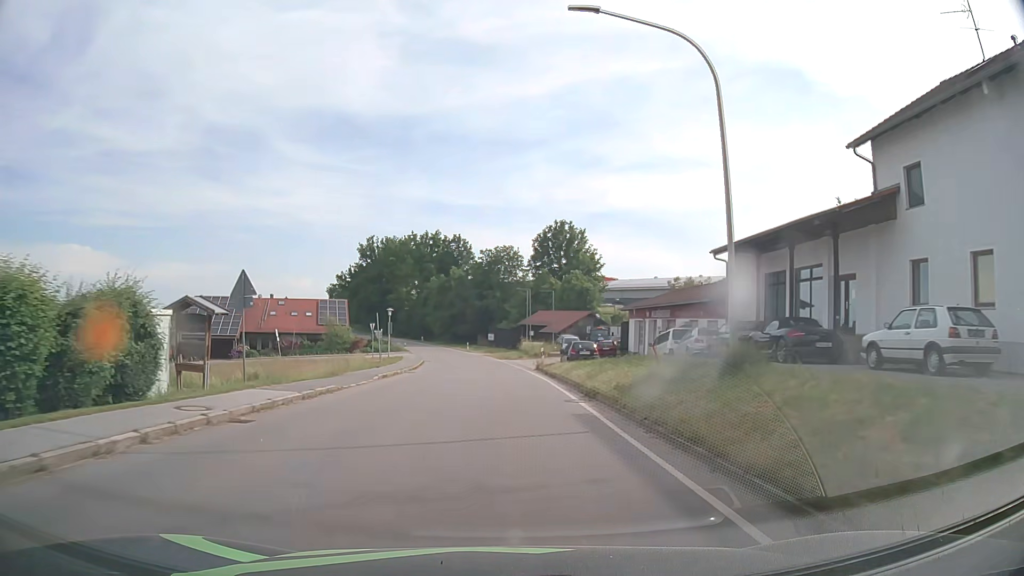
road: tertiary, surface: asphalt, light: Day
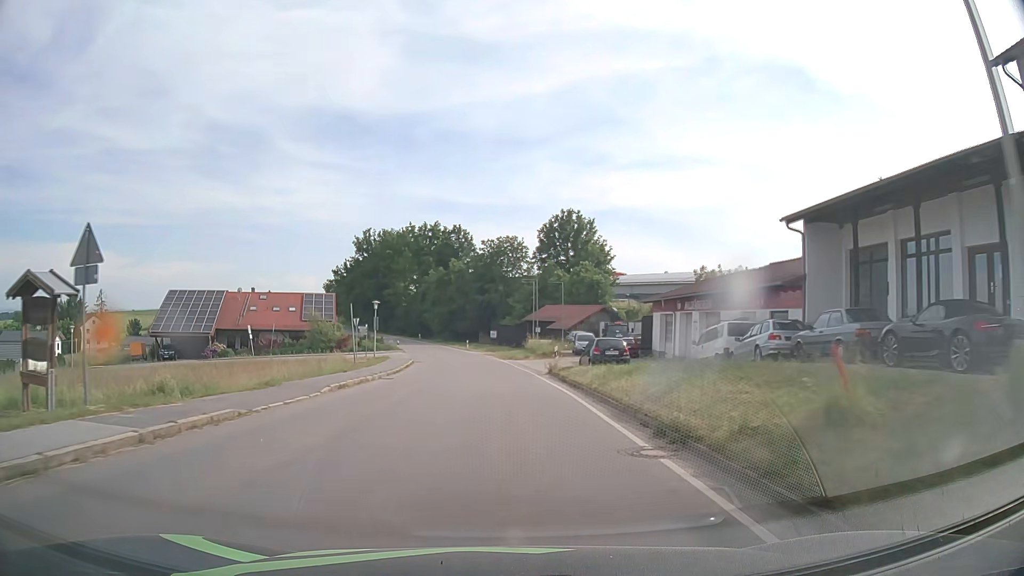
(0.0, +8.0) m; 0°
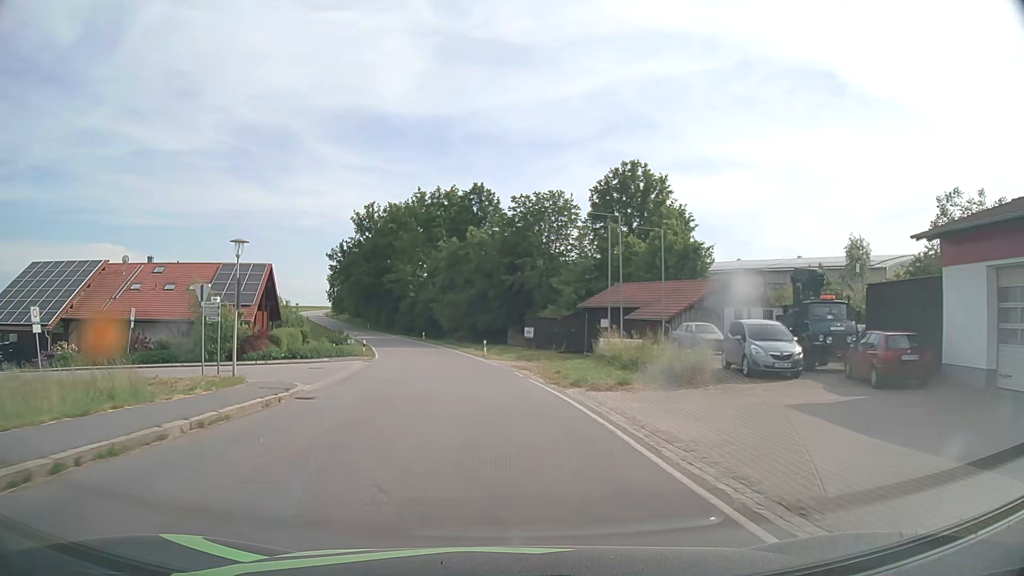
(-0.5, +31.7) m; -3°
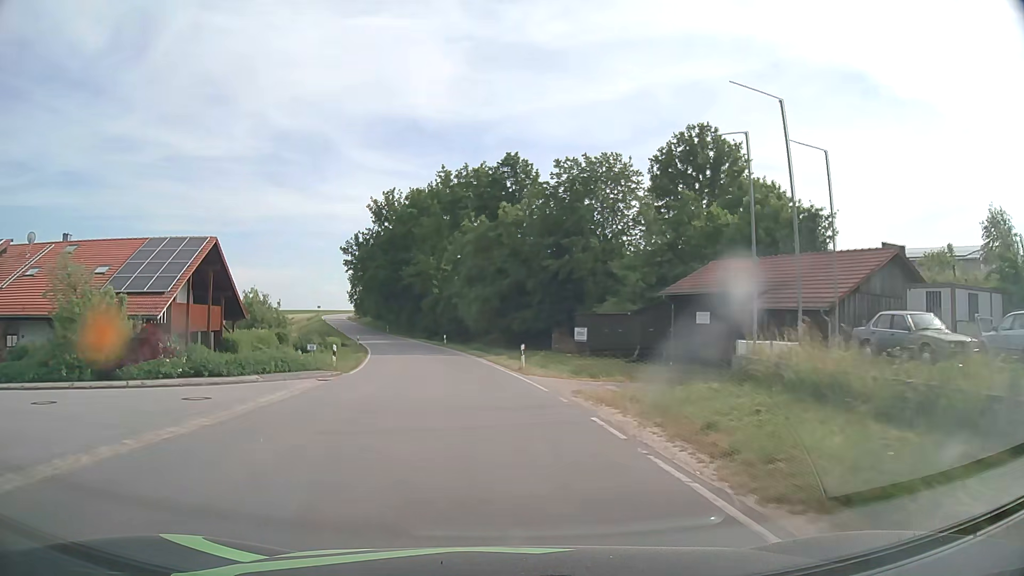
(-0.4, +15.6) m; -3°
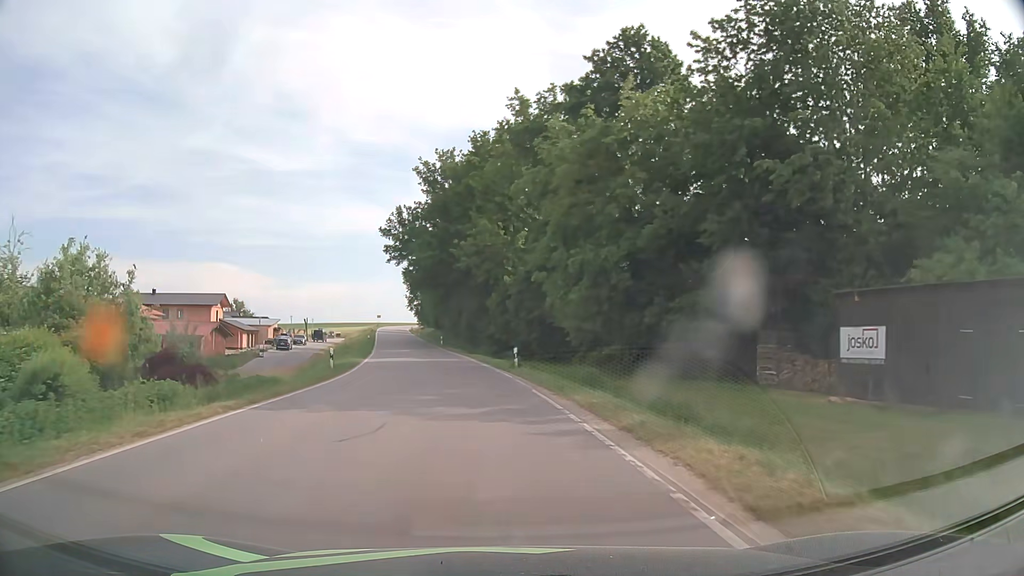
(-2.1, +30.8) m; -7°
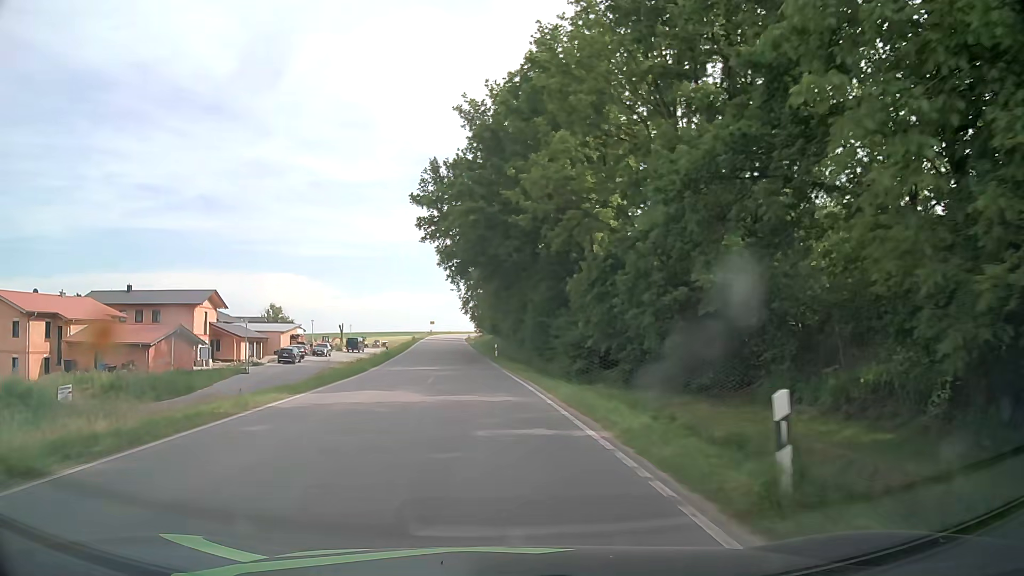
(-1.2, +23.0) m; -6°
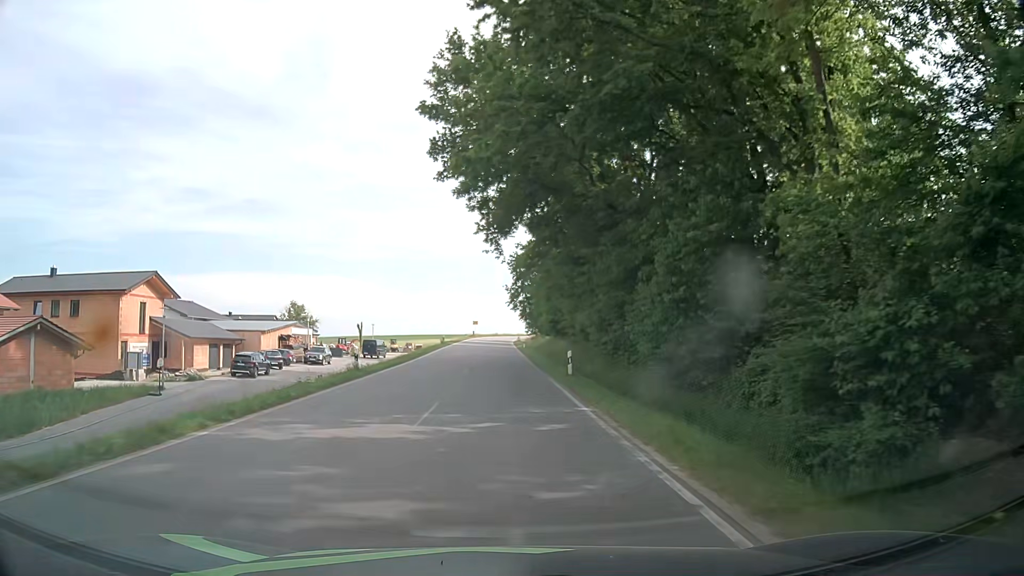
(-1.1, +23.0) m; -5°
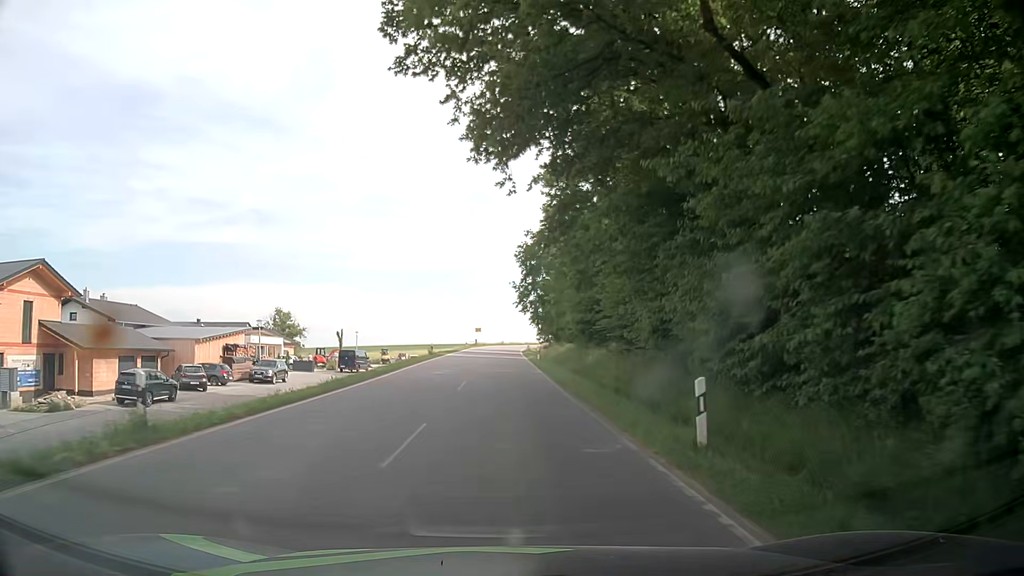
(-0.2, +15.3) m; -1°
(0, +10) (0, +20) (0, +30) (0, +40) (0, +50) (0, +60) (0, +70) (+1, +80) (+1, +90) (+2, +100) m
